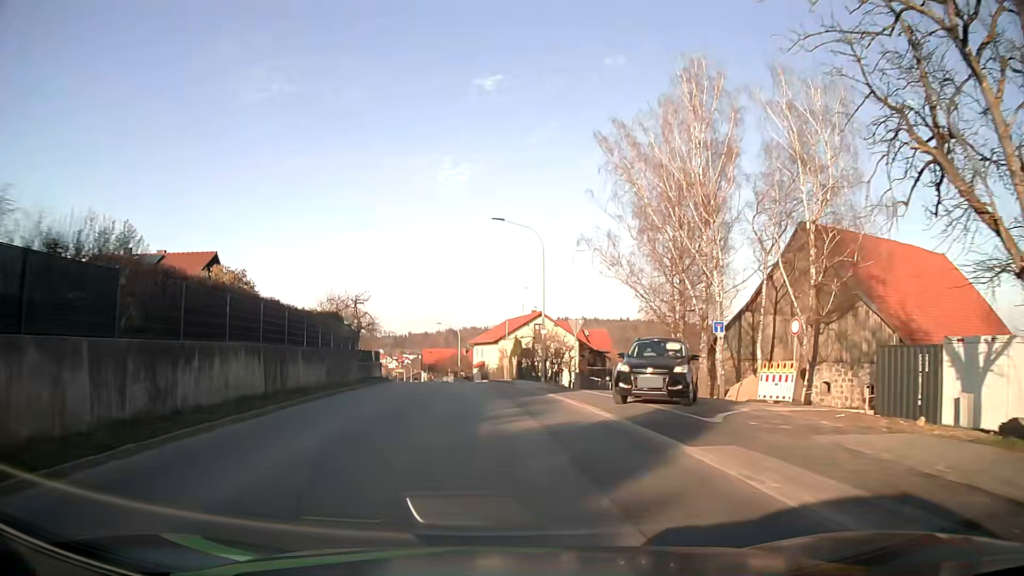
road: tertiary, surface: asphalt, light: Day
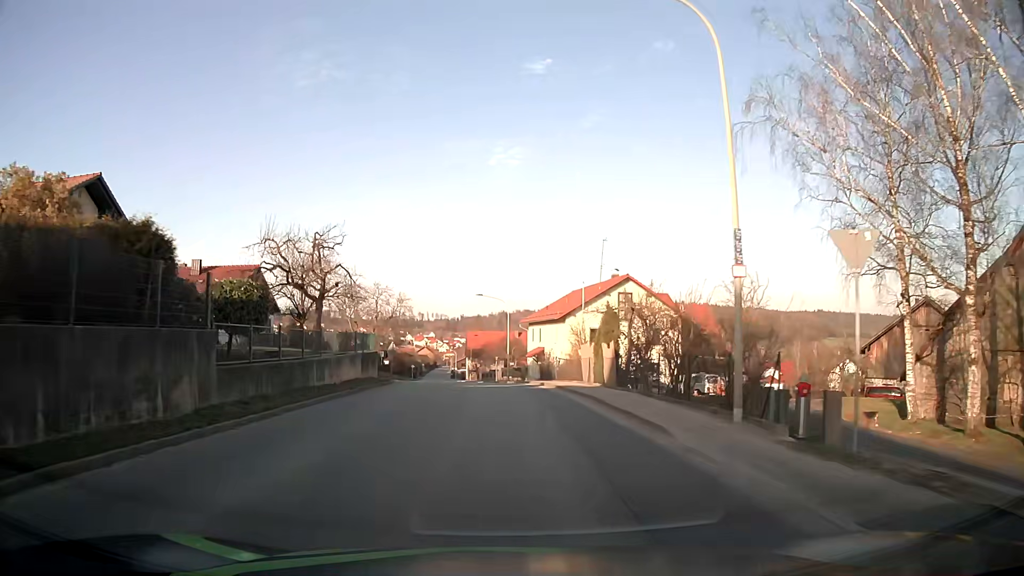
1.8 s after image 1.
(-1.1, +22.5) m; -4°
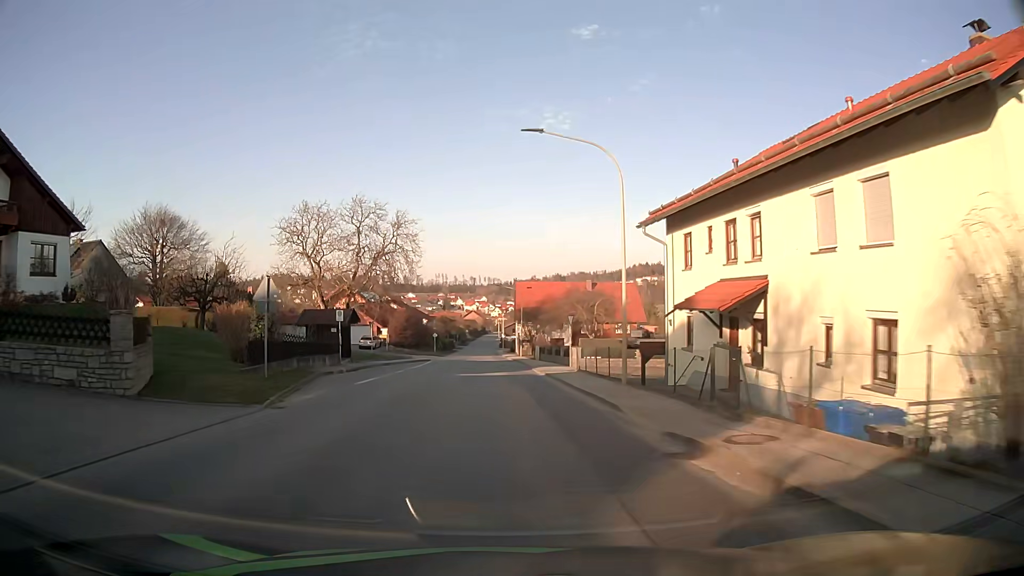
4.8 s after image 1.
(-1.6, +39.2) m; -5°
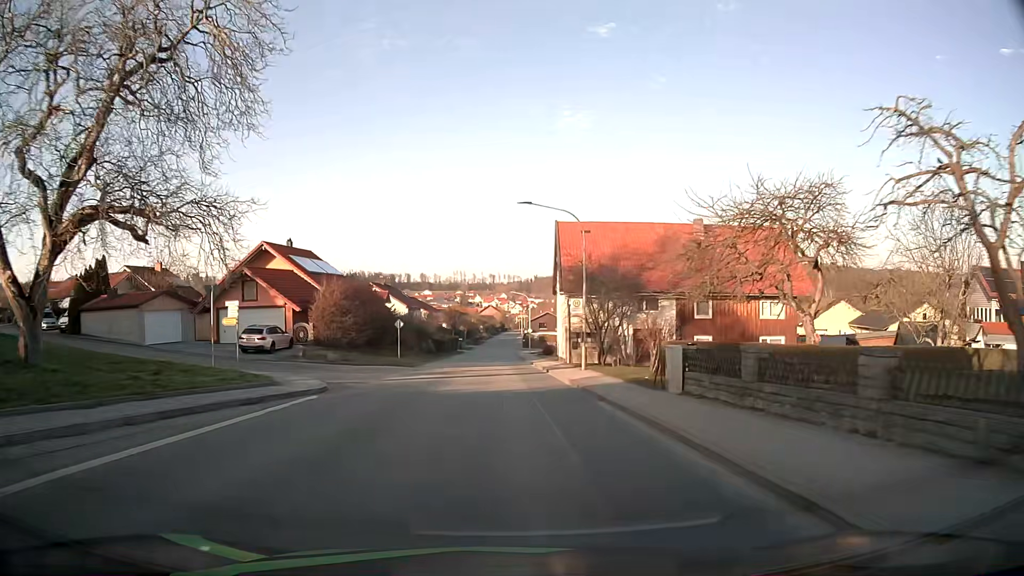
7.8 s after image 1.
(-0.8, +39.8) m; -2°
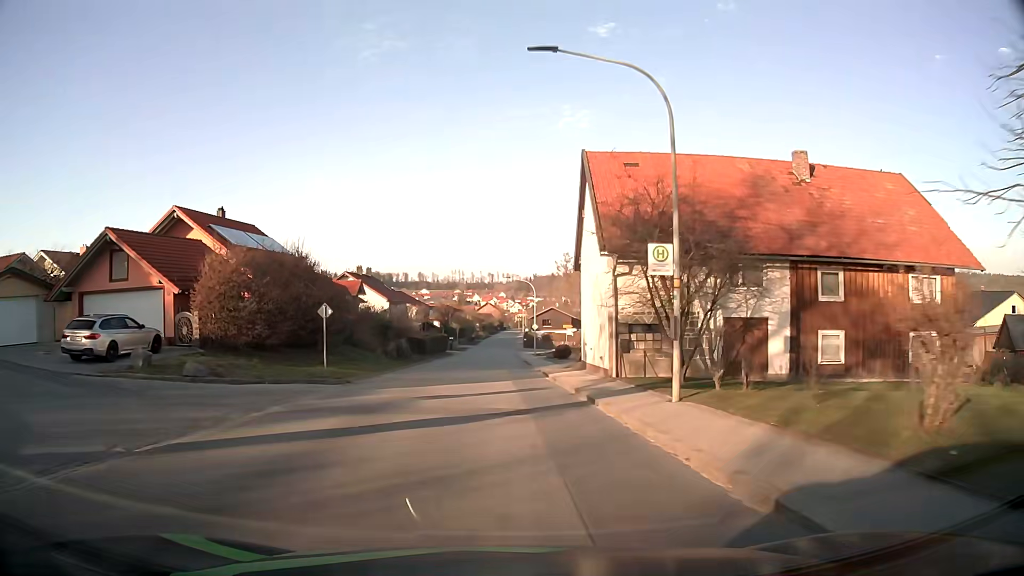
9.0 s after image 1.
(+0.1, +16.1) m; 0°
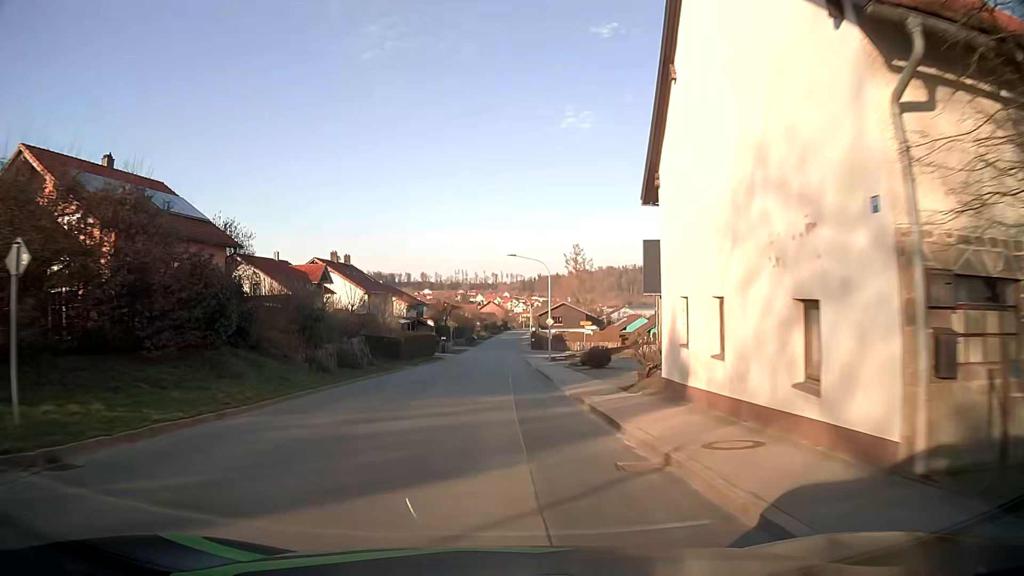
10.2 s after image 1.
(0.0, +16.2) m; 0°
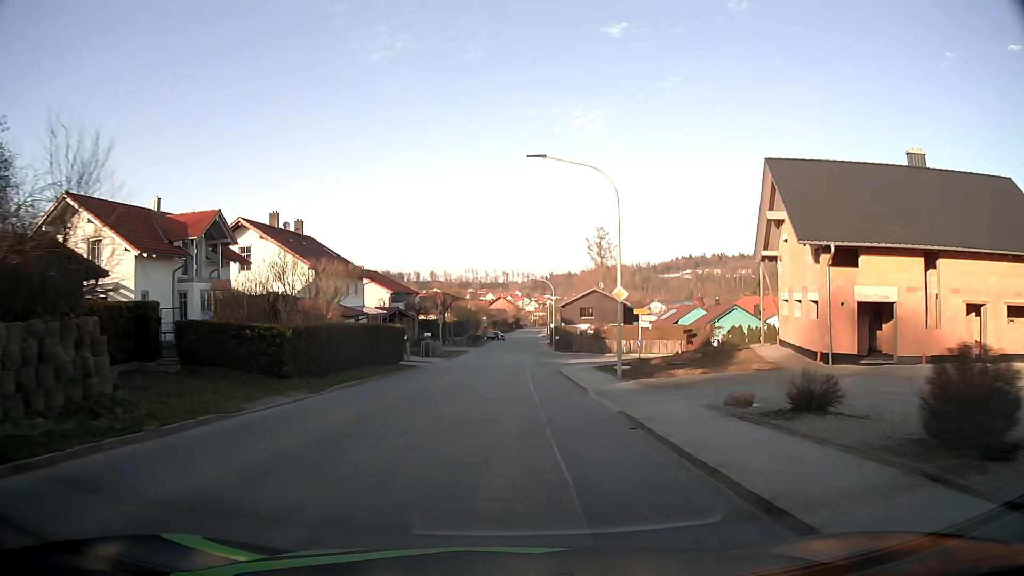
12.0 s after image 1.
(-0.3, +24.6) m; -1°
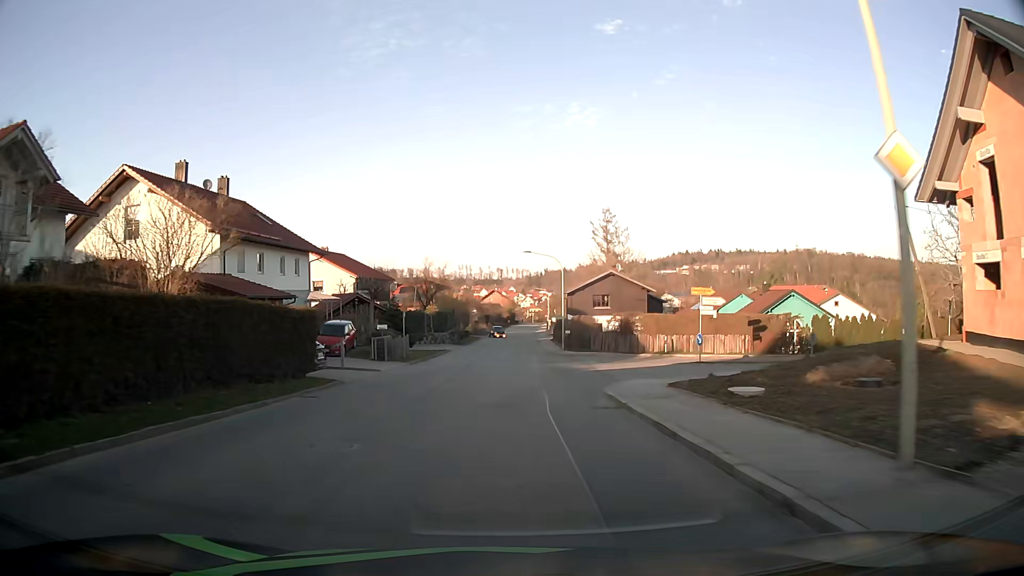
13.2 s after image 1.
(0.0, +16.3) m; 0°
(0, +10) (0, +20) (0, +30) (0, +40) (+1, +50) (+1, +60) (+1, +70) (+2, +80) (+2, +90) (+2, +100) m
